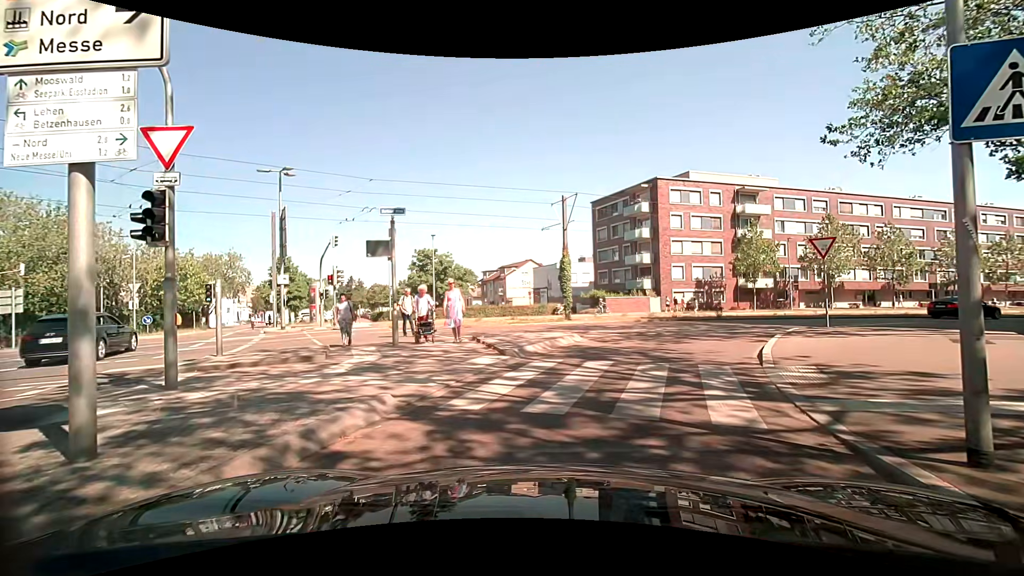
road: secondary_link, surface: asphalt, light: Day
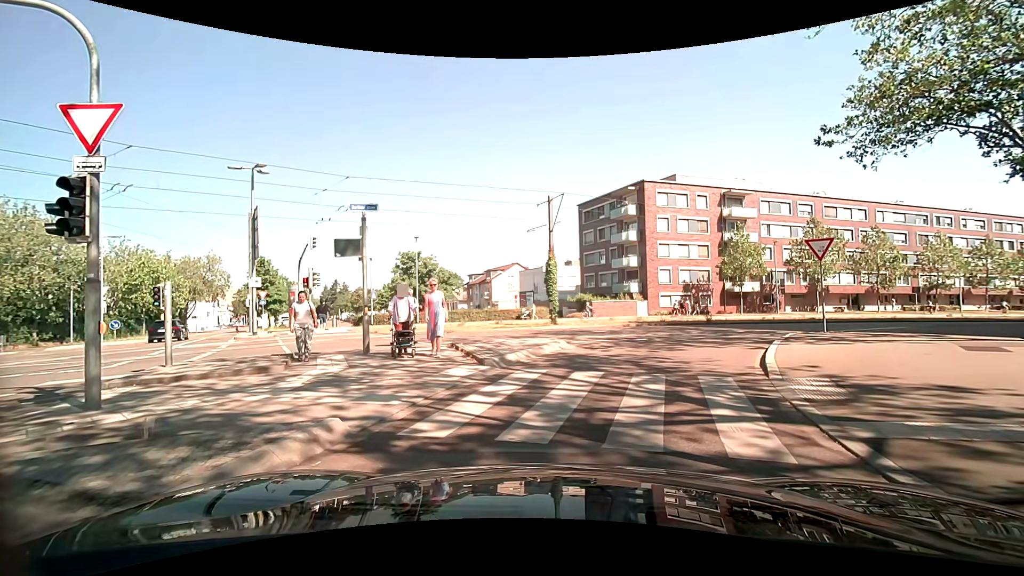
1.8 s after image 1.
(0.0, +0.9) m; 0°
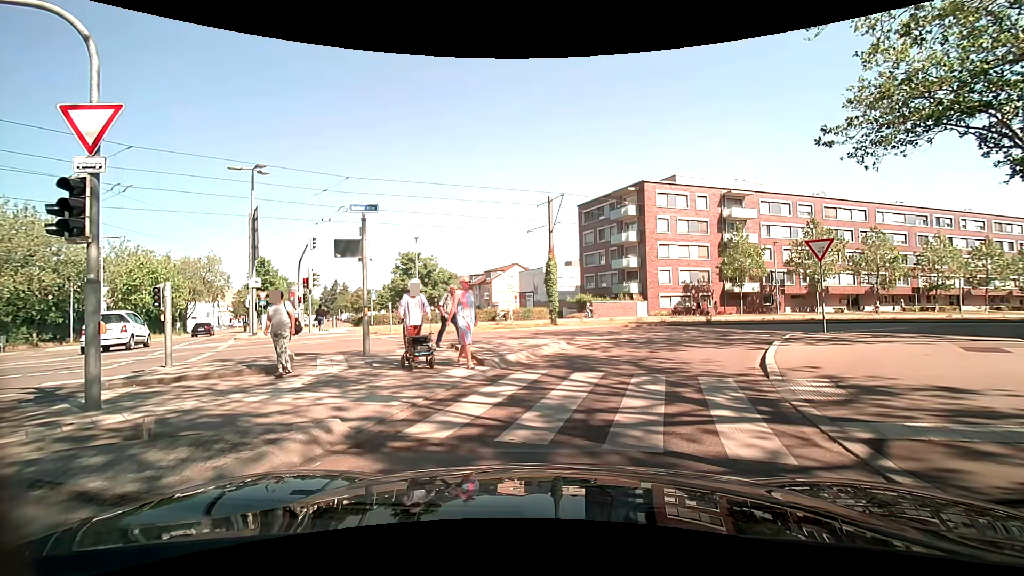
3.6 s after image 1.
(0.0, +0.1) m; 0°
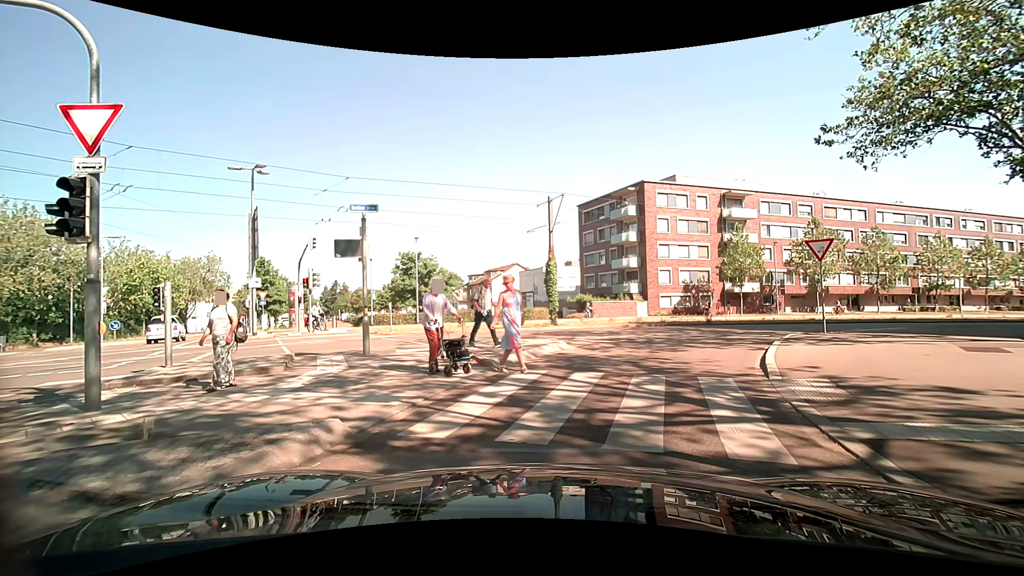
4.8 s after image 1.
(0.0, 0.0) m; 0°
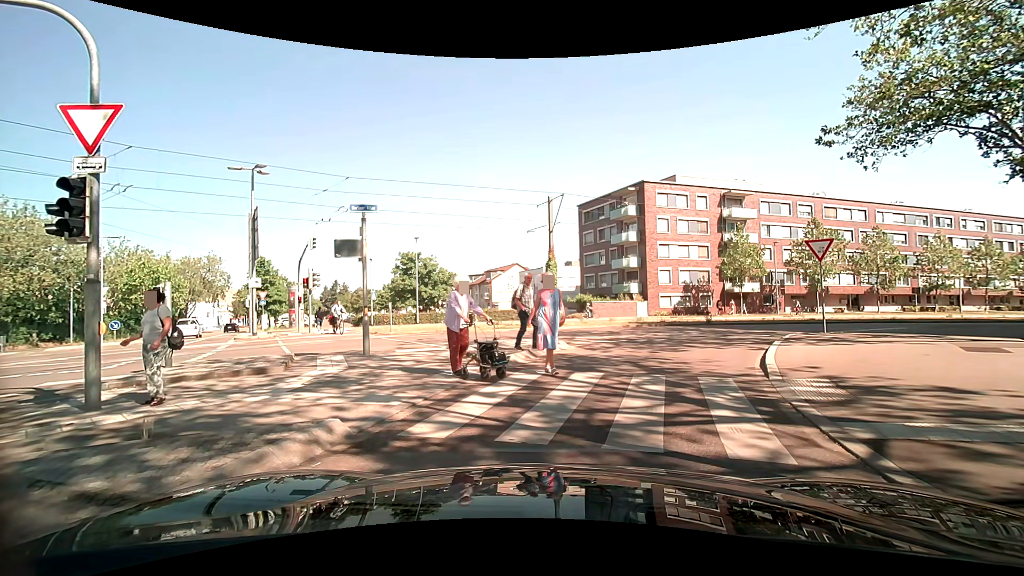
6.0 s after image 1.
(0.0, 0.0) m; 0°
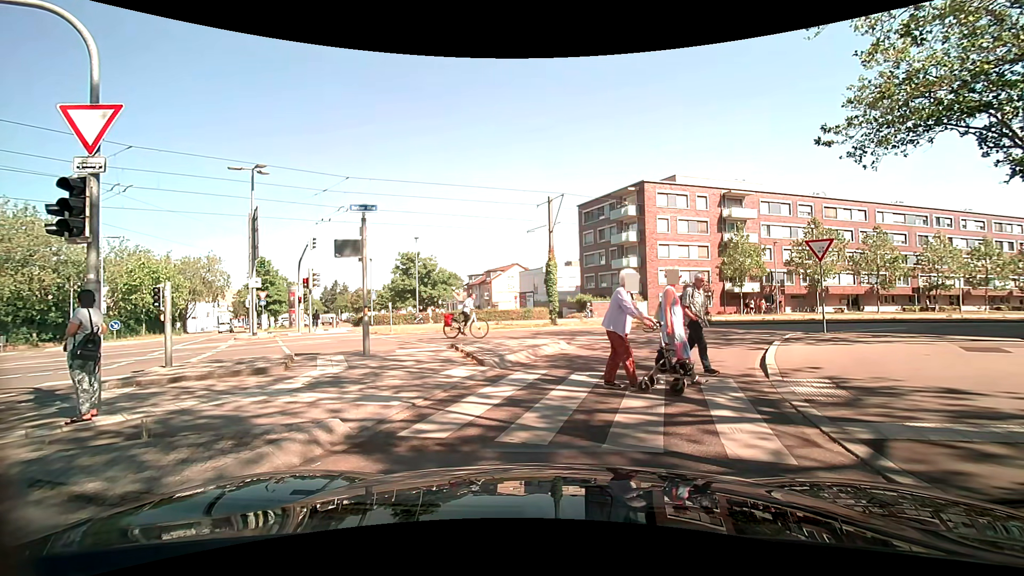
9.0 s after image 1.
(0.0, 0.0) m; 0°
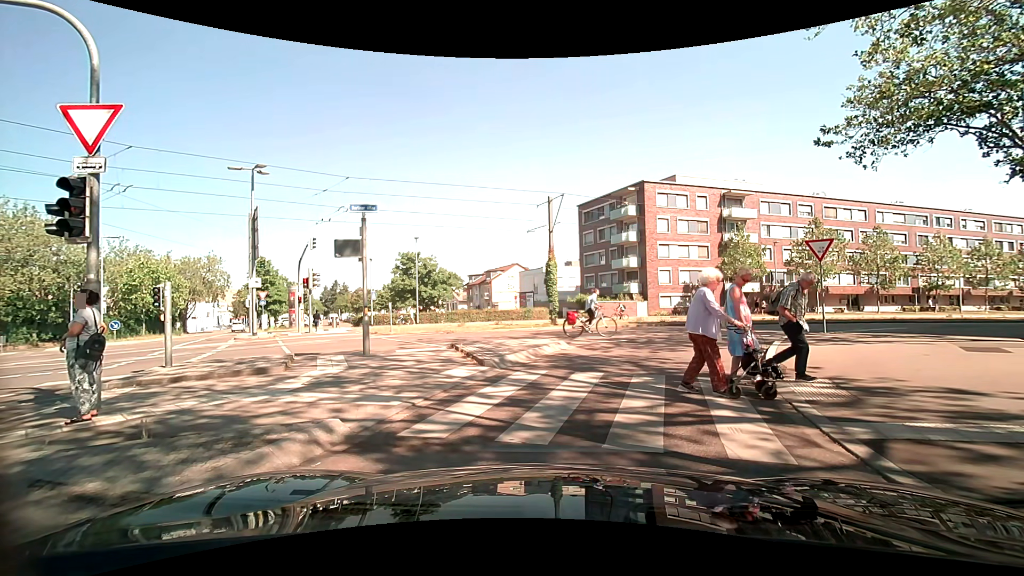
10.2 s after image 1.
(0.0, 0.0) m; 0°
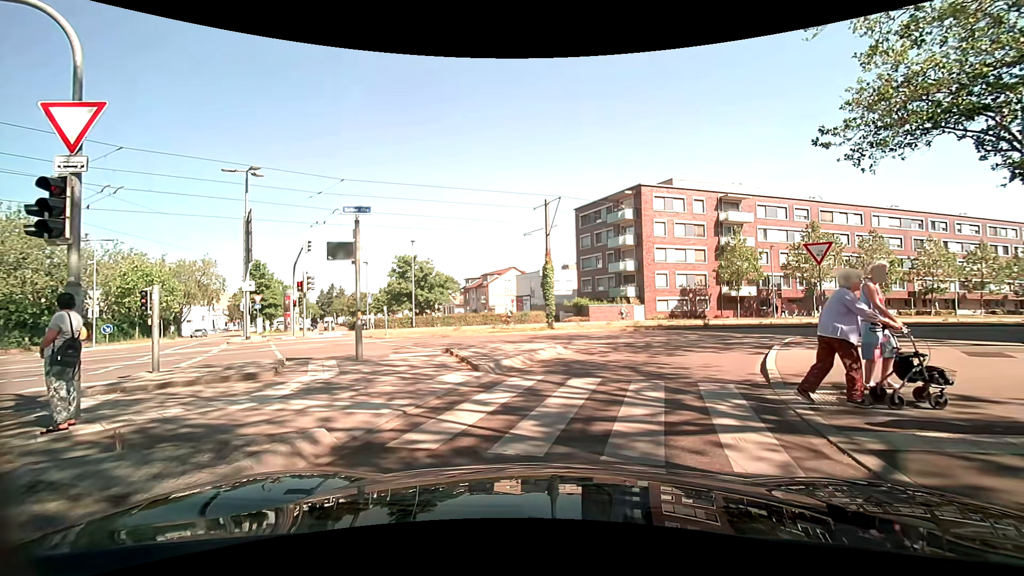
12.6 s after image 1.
(0.0, +0.2) m; 0°
